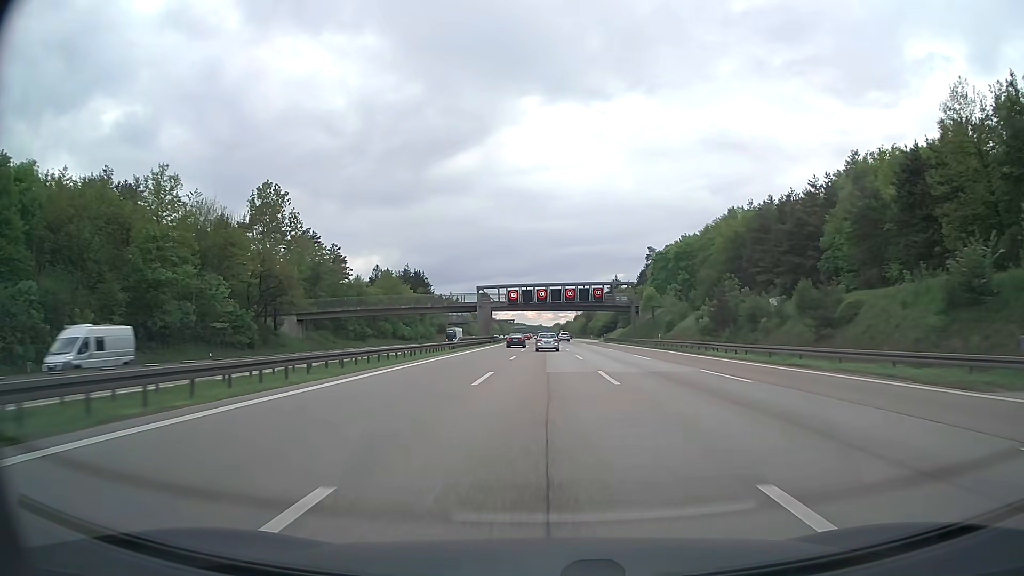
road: motorway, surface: asphalt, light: Day
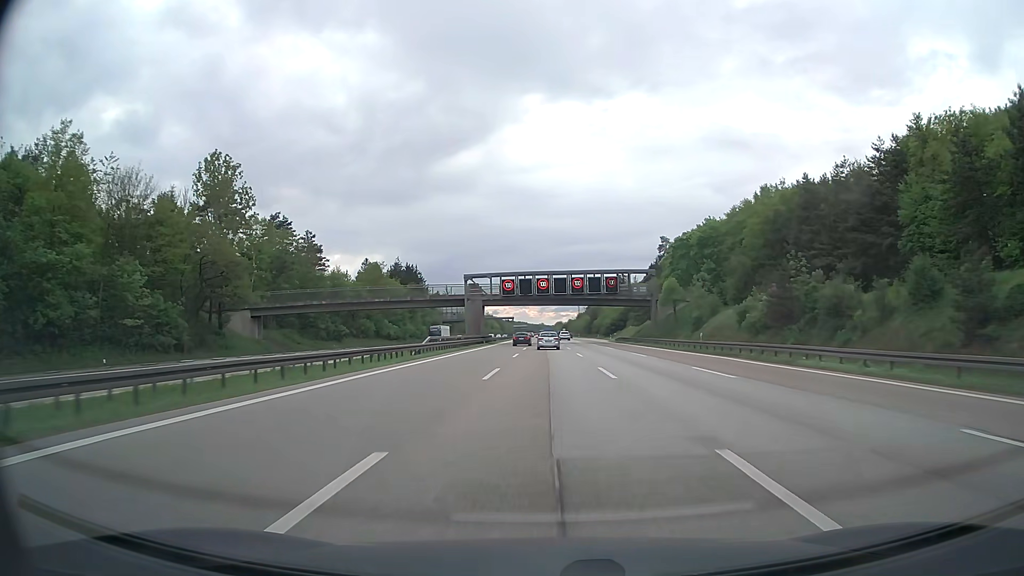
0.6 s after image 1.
(0.0, +16.4) m; 0°
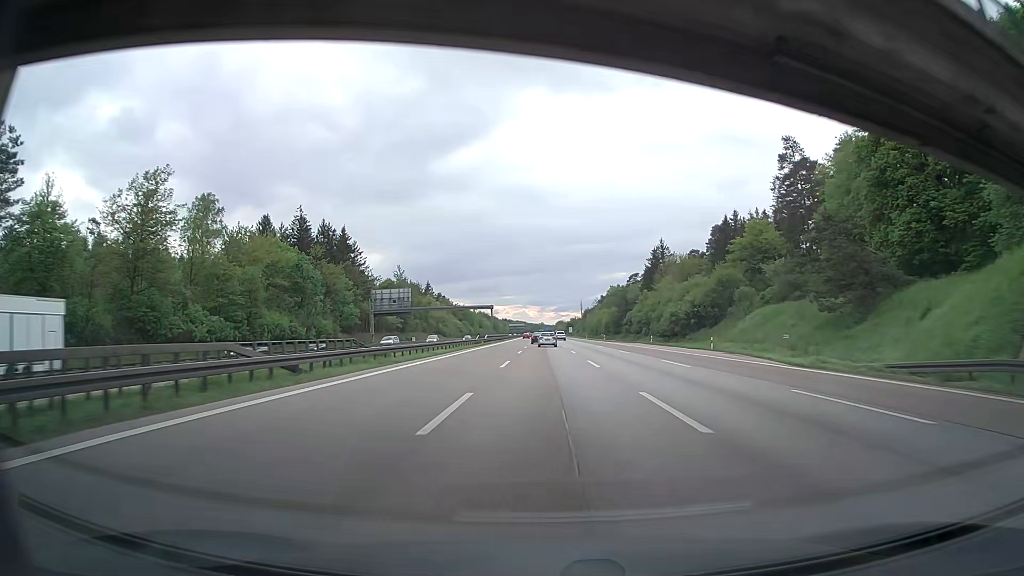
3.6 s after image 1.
(-0.3, +82.8) m; 0°
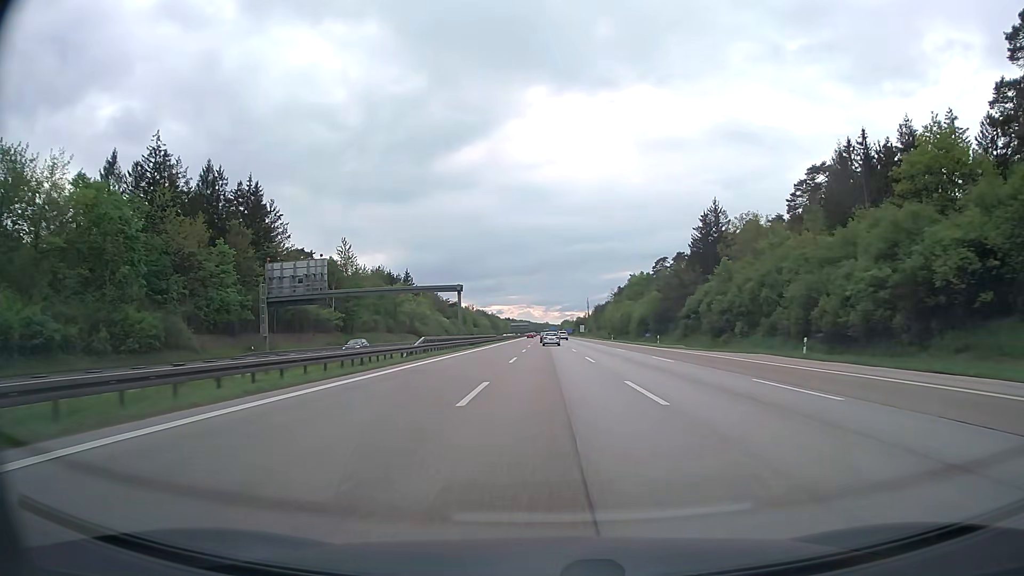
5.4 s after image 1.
(-0.6, +50.2) m; -1°
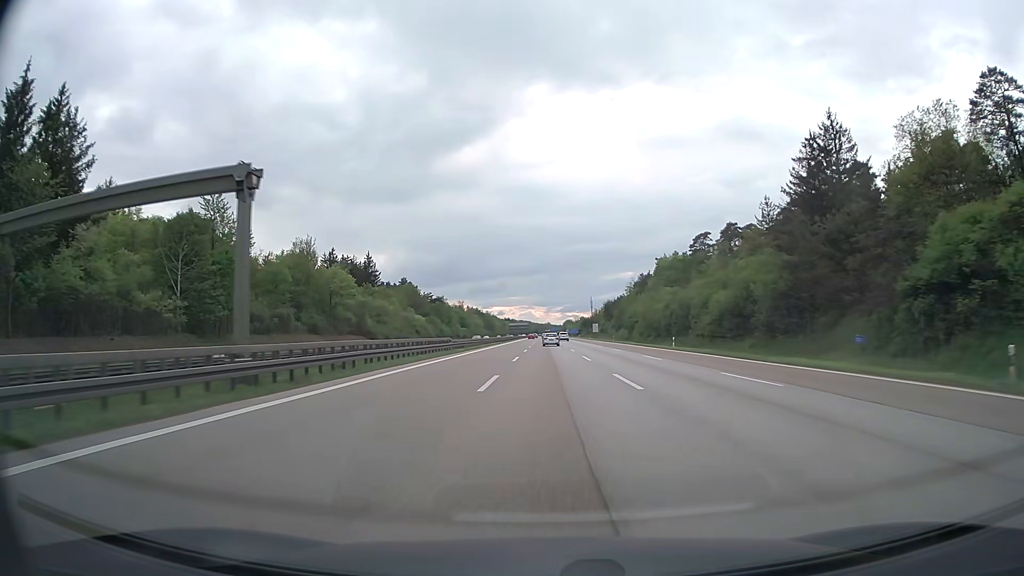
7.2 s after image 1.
(+0.1, +50.7) m; 0°
